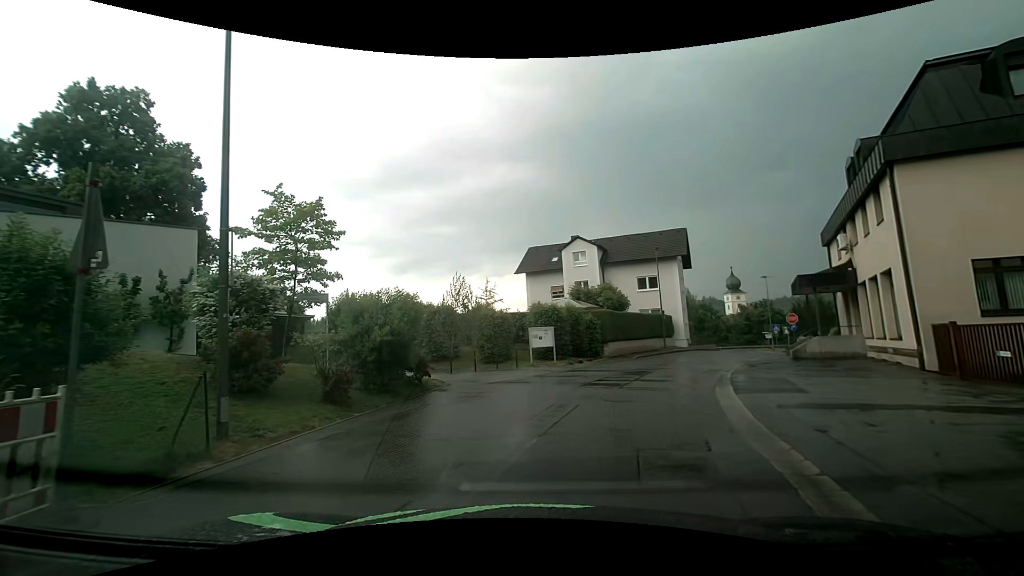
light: Day
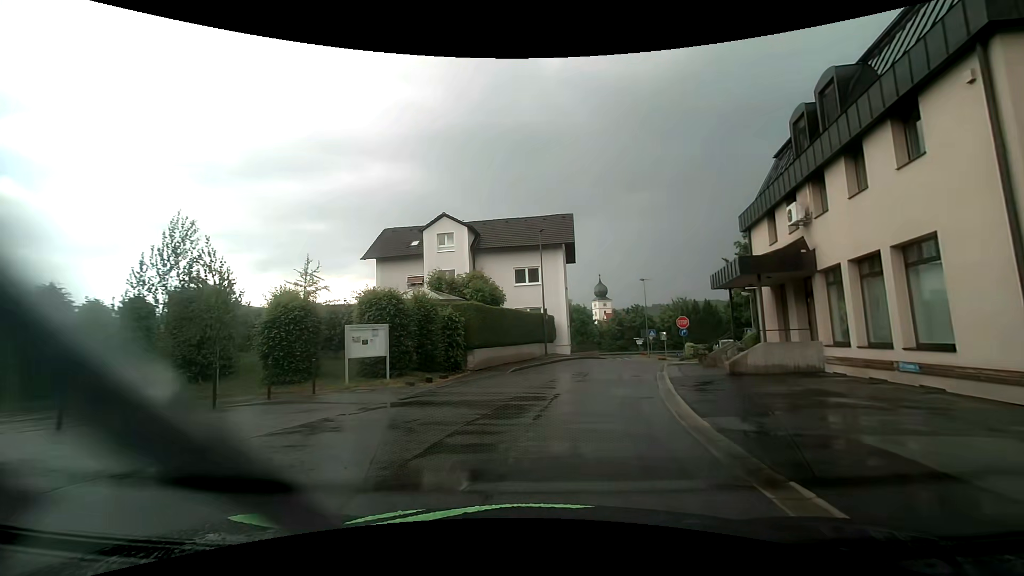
(+1.3, +9.9) m; +14°
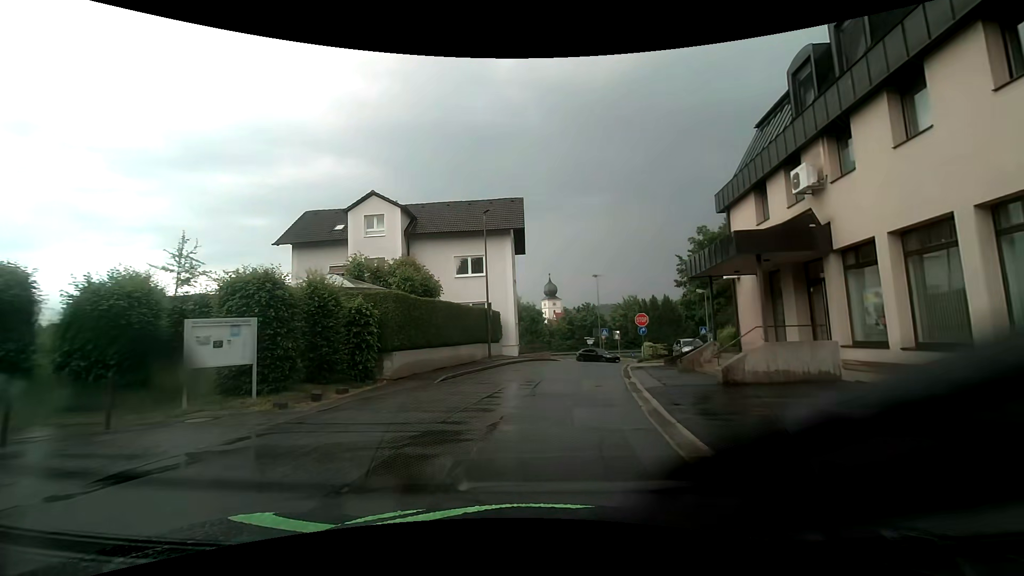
(+0.3, +4.7) m; +8°
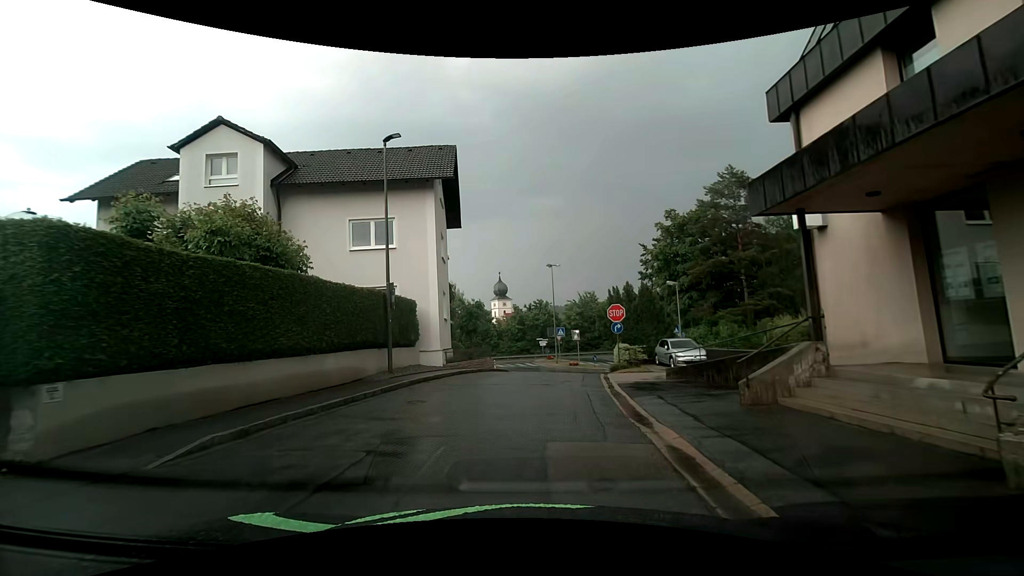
(+0.5, +9.9) m; +7°
